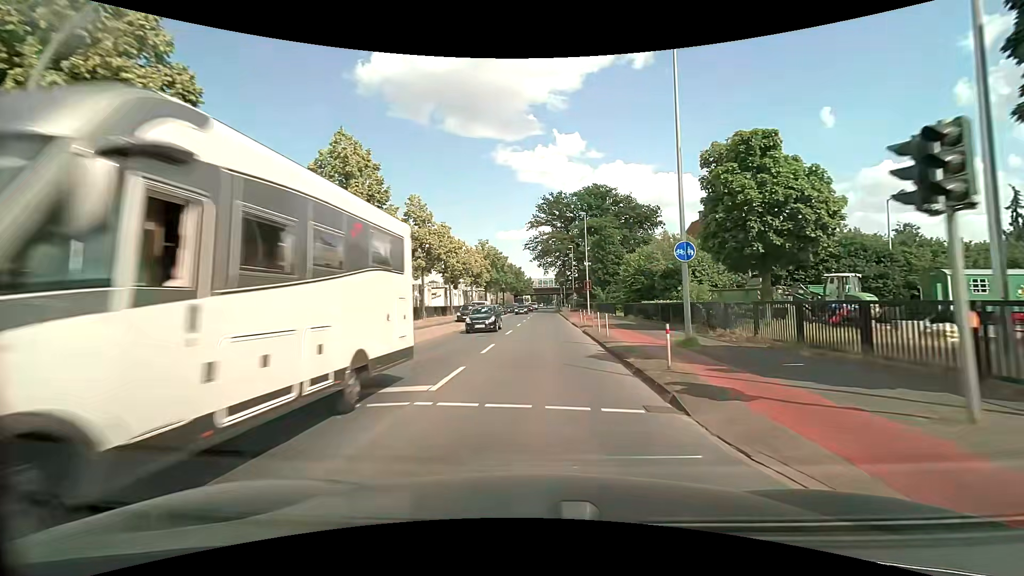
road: tertiary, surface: asphalt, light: Day
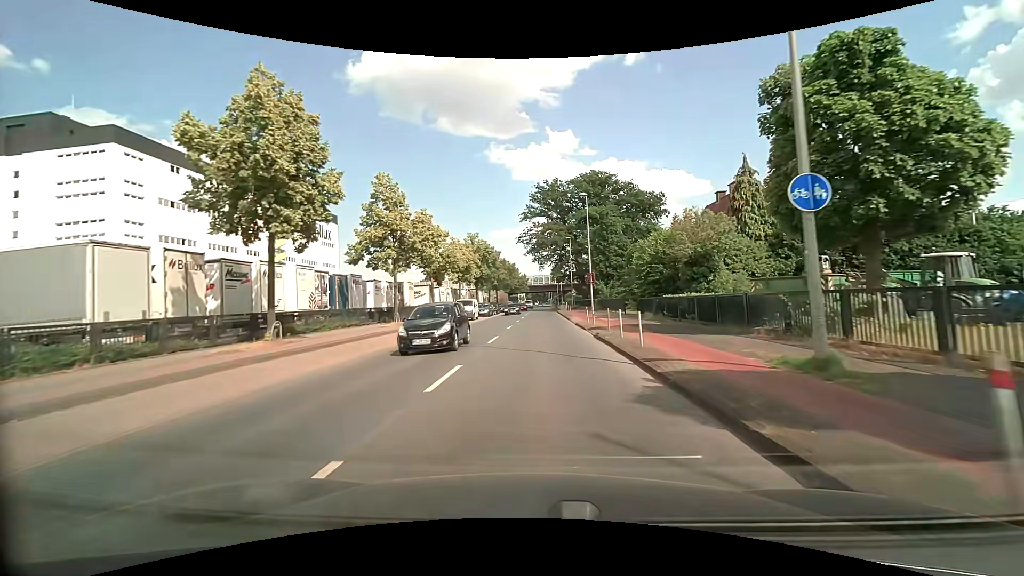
(0.0, +7.0) m; 0°
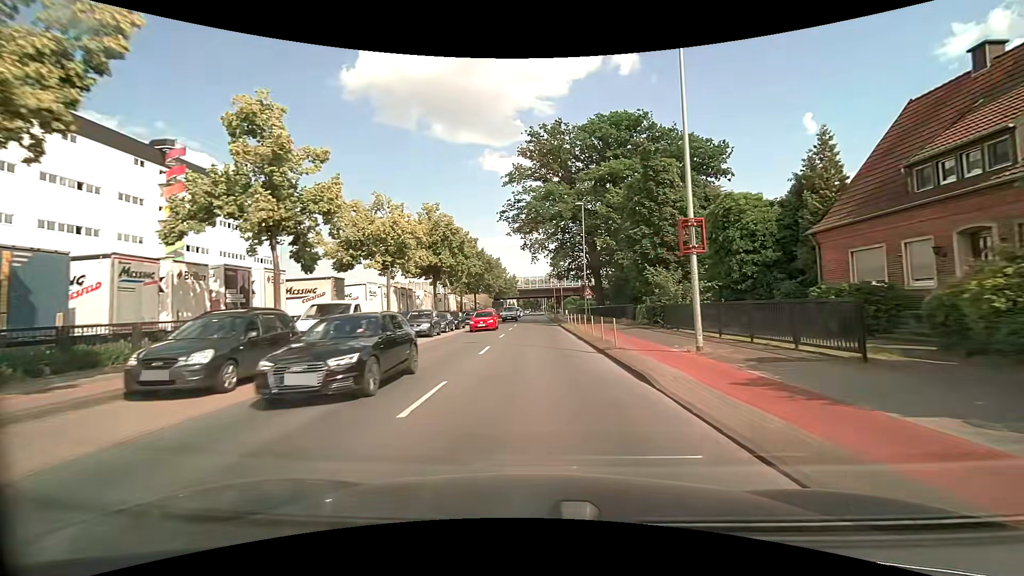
(+0.3, +28.5) m; +1°
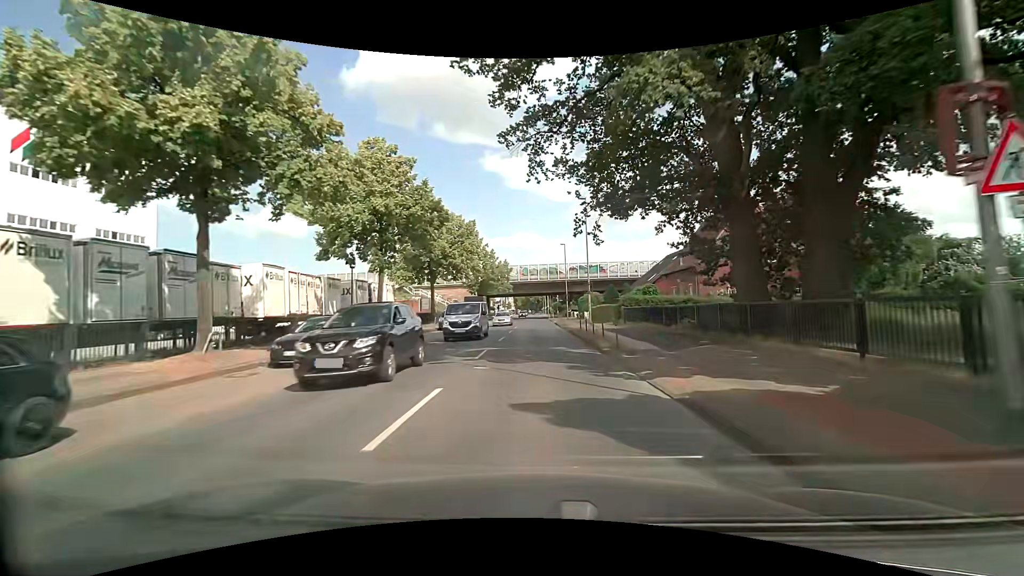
(0.0, +37.7) m; 0°
(0, +10) (0, +20) (0, +30) (0, +40) (0, +50) (0, +60) (0, +70) (0, +80) (0, +90) (0, +100) m
